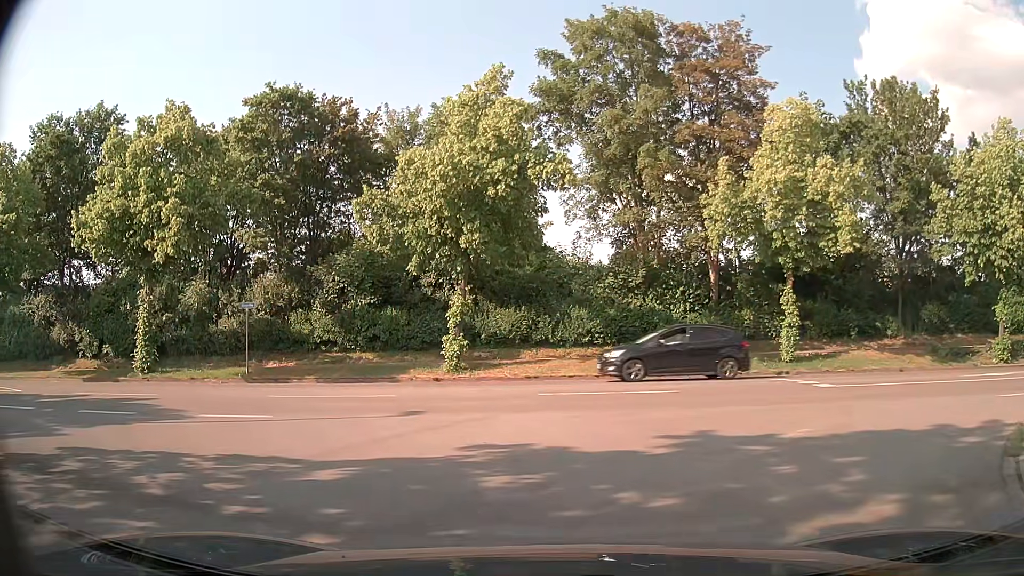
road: service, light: Day
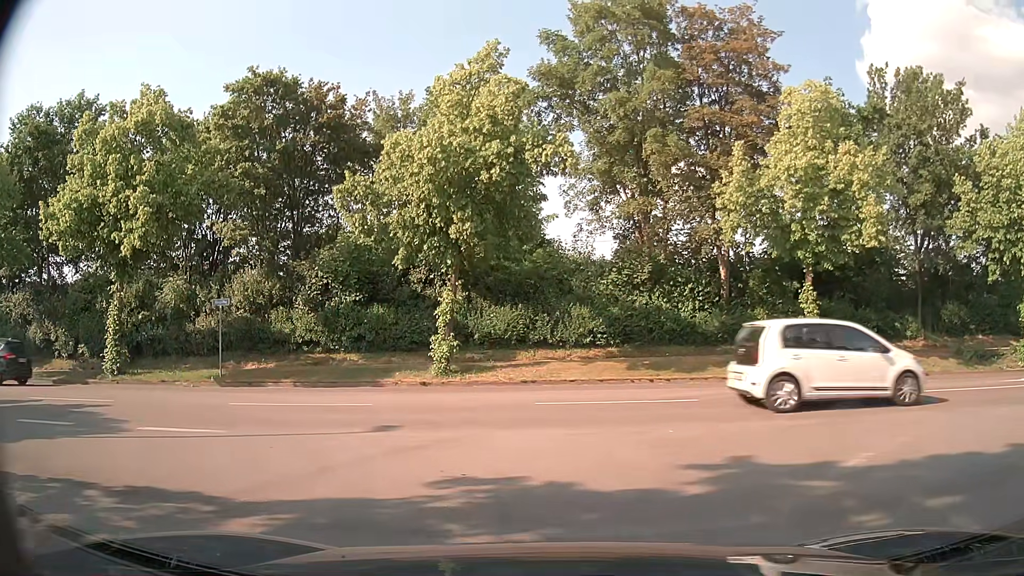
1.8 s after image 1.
(0.0, +1.9) m; +1°
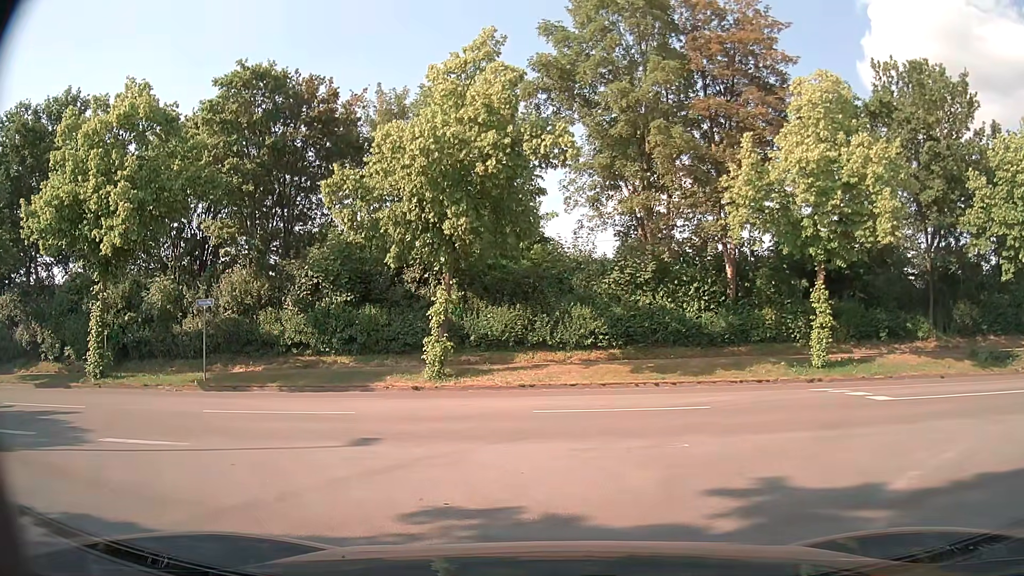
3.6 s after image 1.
(0.0, +1.0) m; 0°
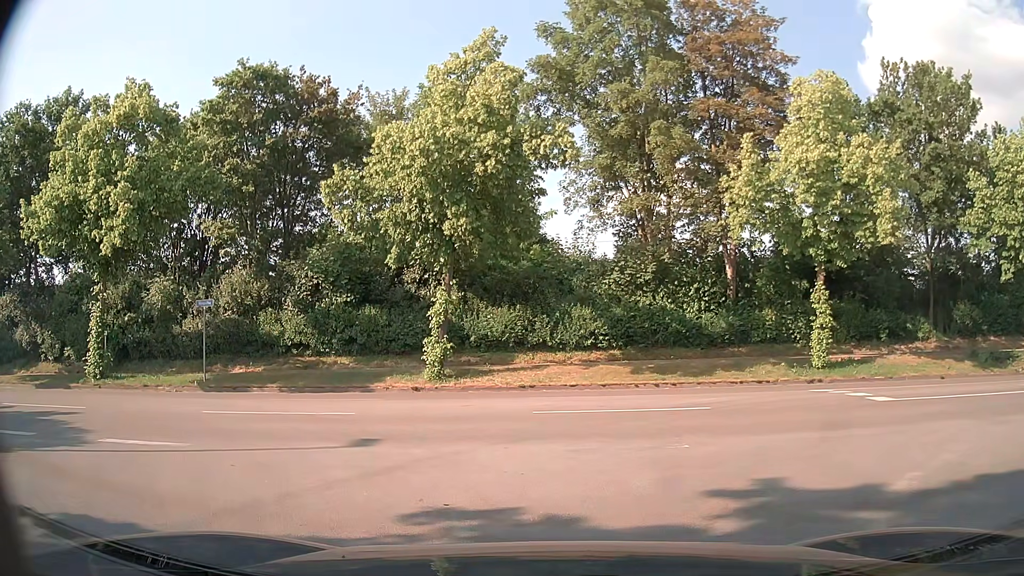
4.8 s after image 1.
(0.0, +0.1) m; 0°
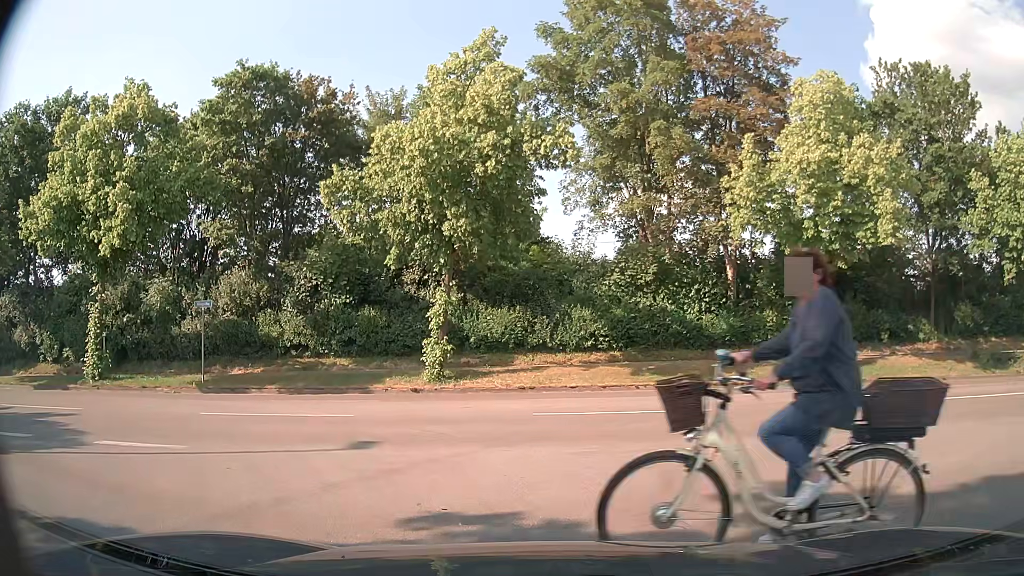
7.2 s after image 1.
(0.0, +0.1) m; 0°
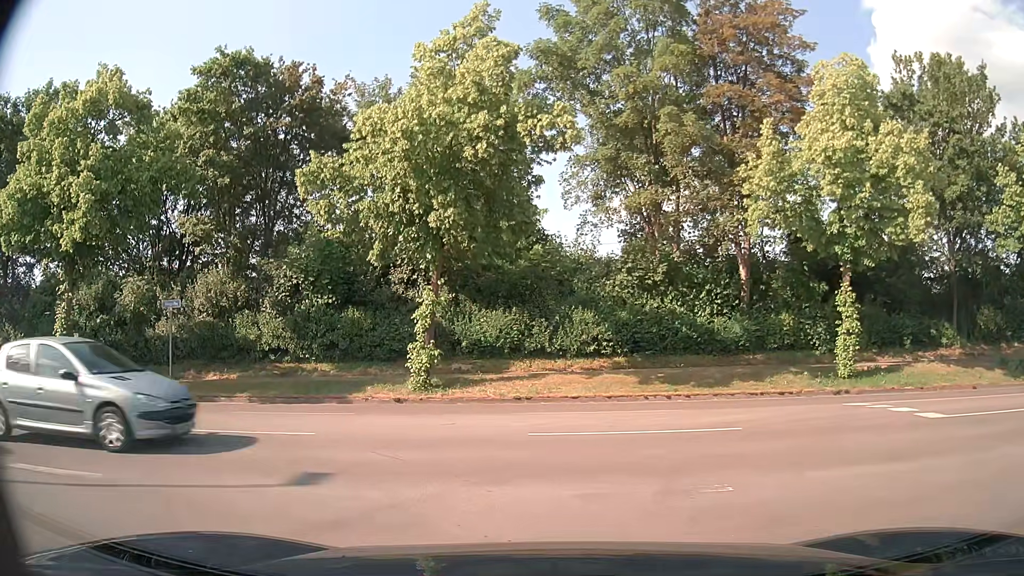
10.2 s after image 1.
(0.0, +1.9) m; 0°
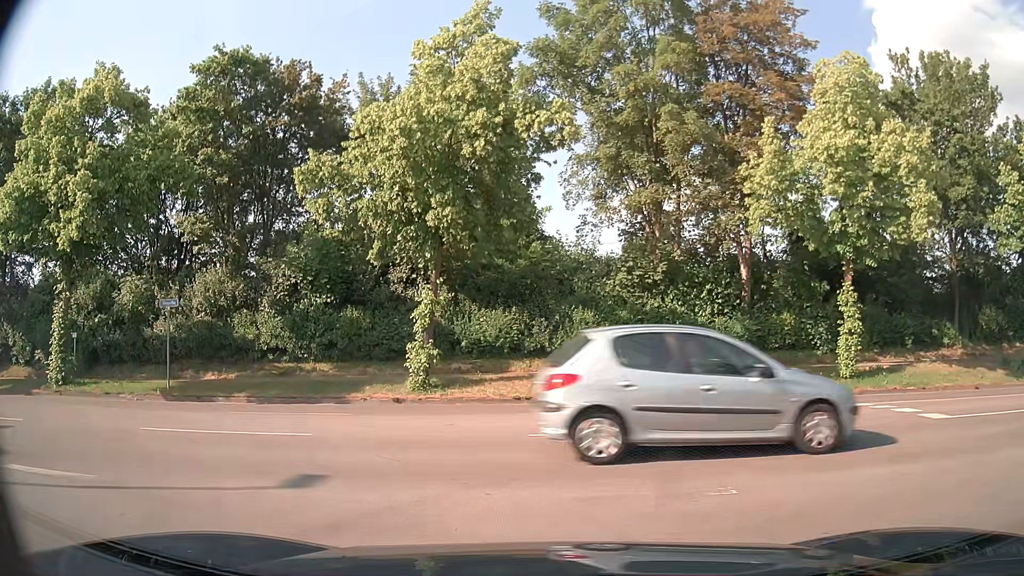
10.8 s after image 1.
(0.0, +0.1) m; 0°
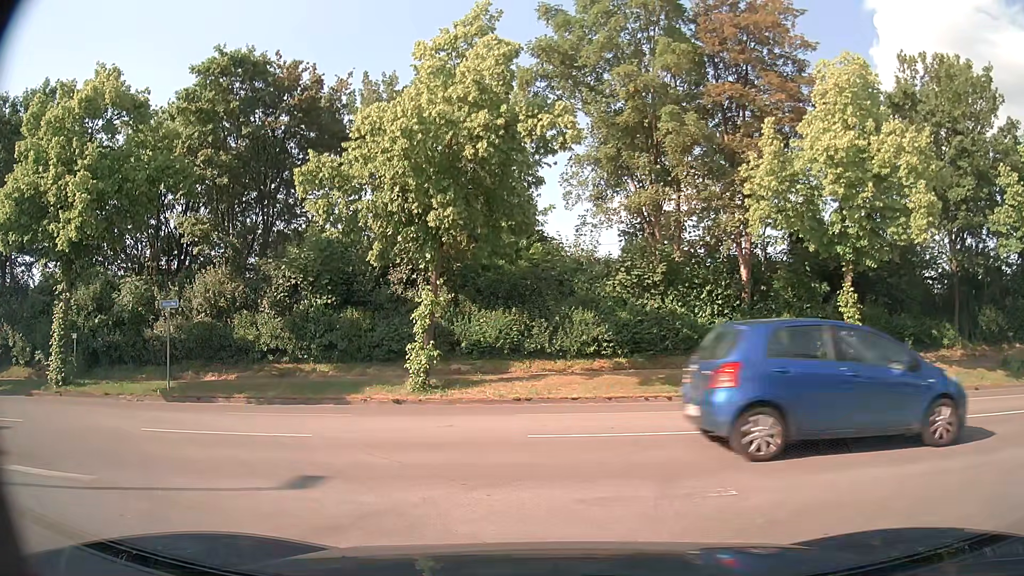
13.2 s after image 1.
(0.0, +0.1) m; 0°
